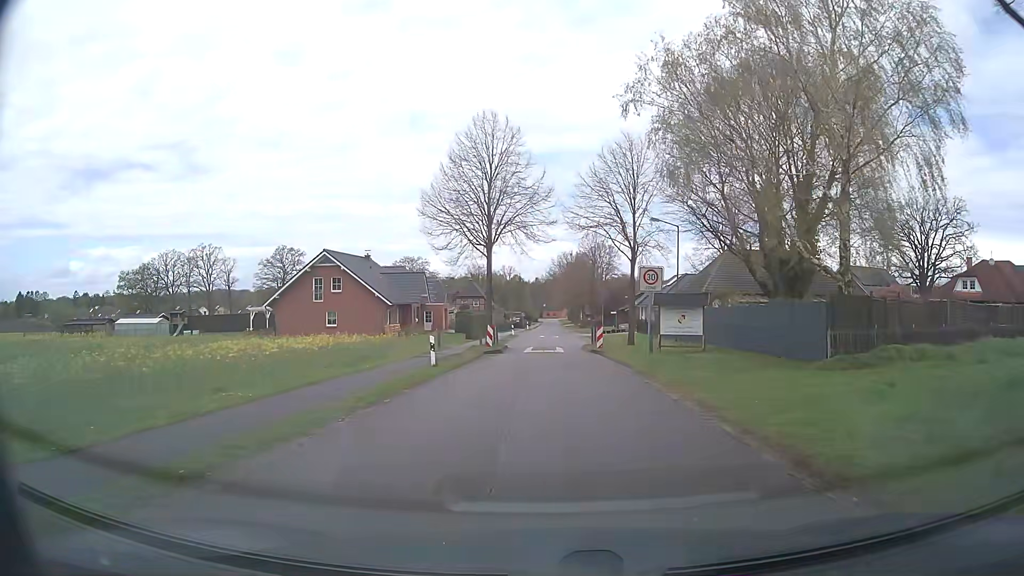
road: unclassified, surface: asphalt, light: Day
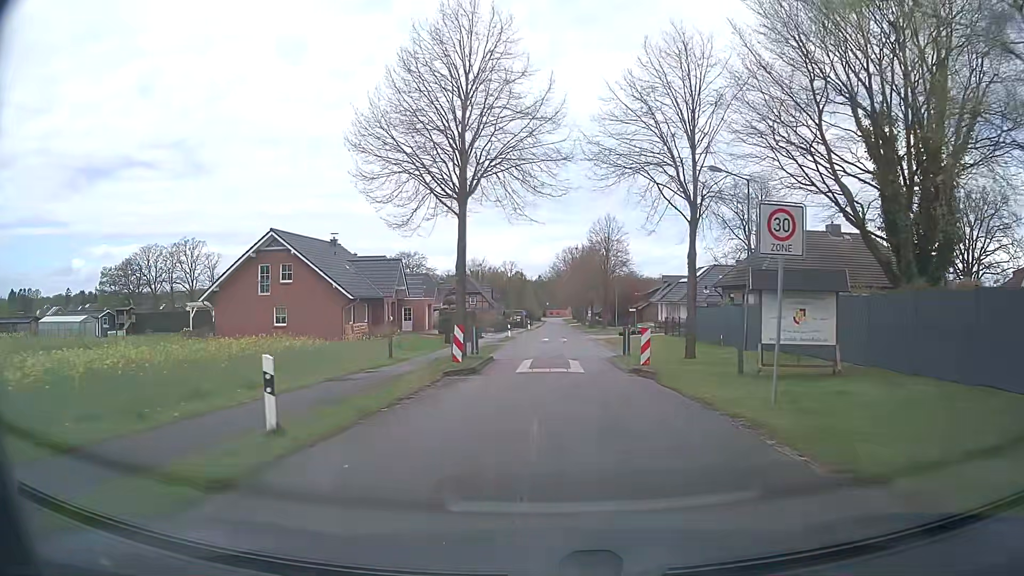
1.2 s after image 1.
(0.0, +12.7) m; 0°
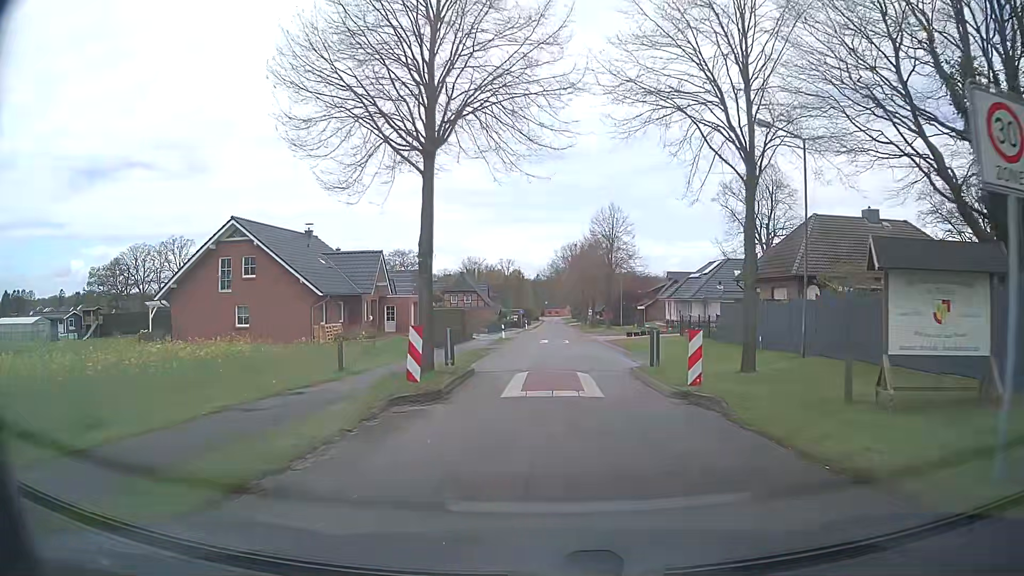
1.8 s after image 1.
(0.0, +6.0) m; 0°
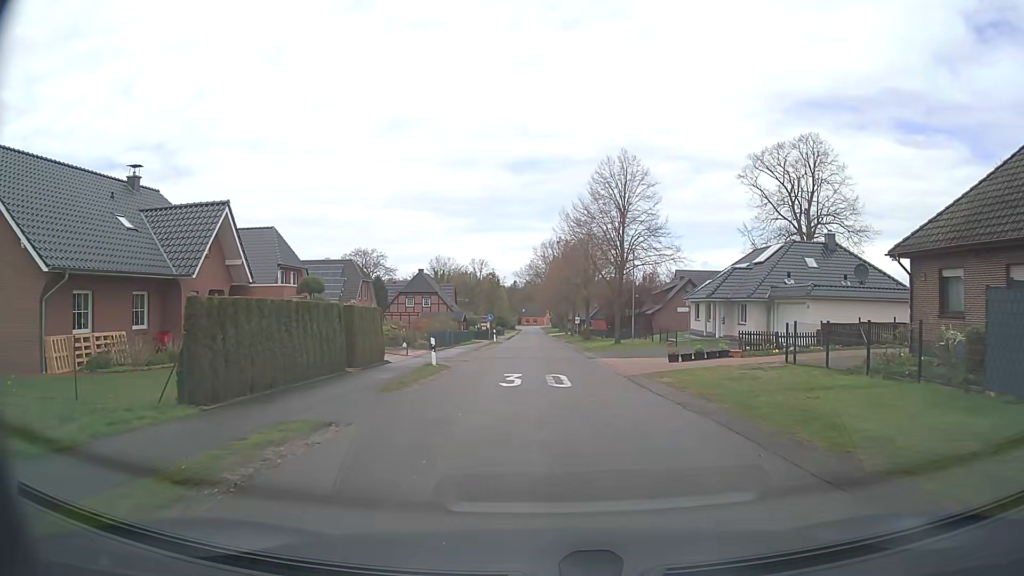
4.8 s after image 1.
(+0.2, +22.2) m; +2°
(0, +10) (0, +20) (0, +30) (0, +40) (0, +50) (0, +60) (0, +70) (0, +80) (0, +90) (0, +100) m
